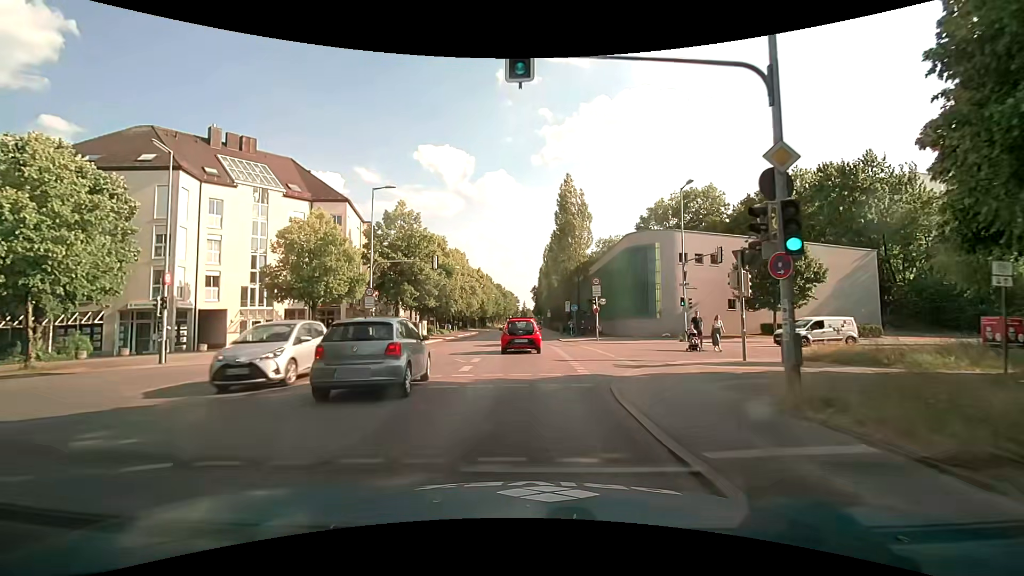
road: secondary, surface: asphalt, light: Day
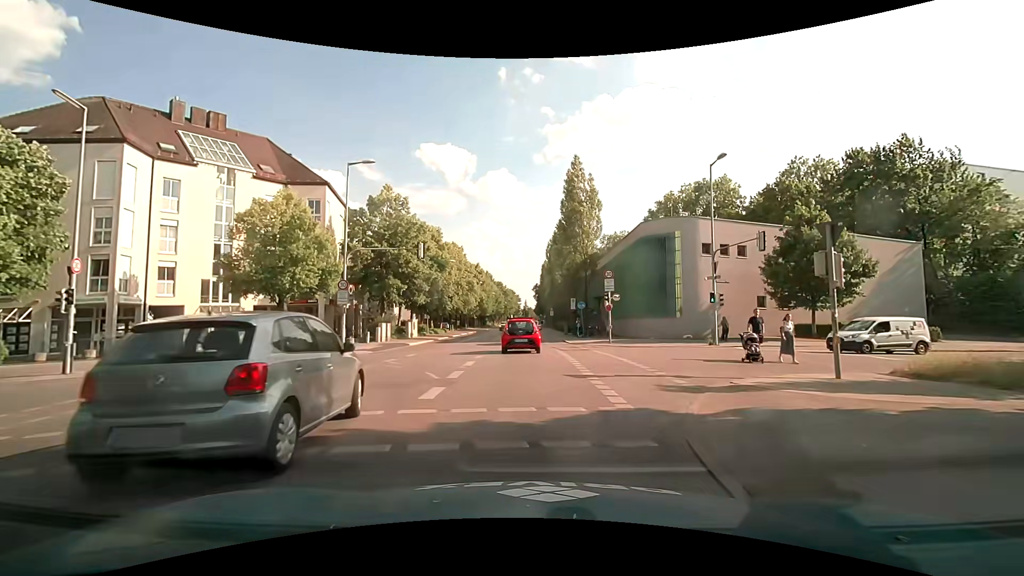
(-0.1, +5.1) m; -1°
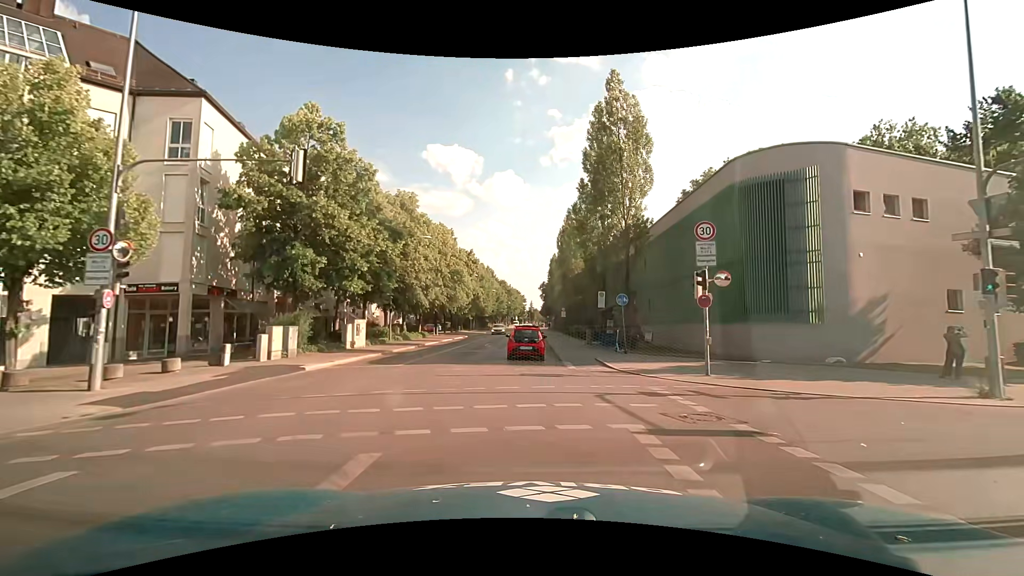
(-0.1, +16.5) m; 0°
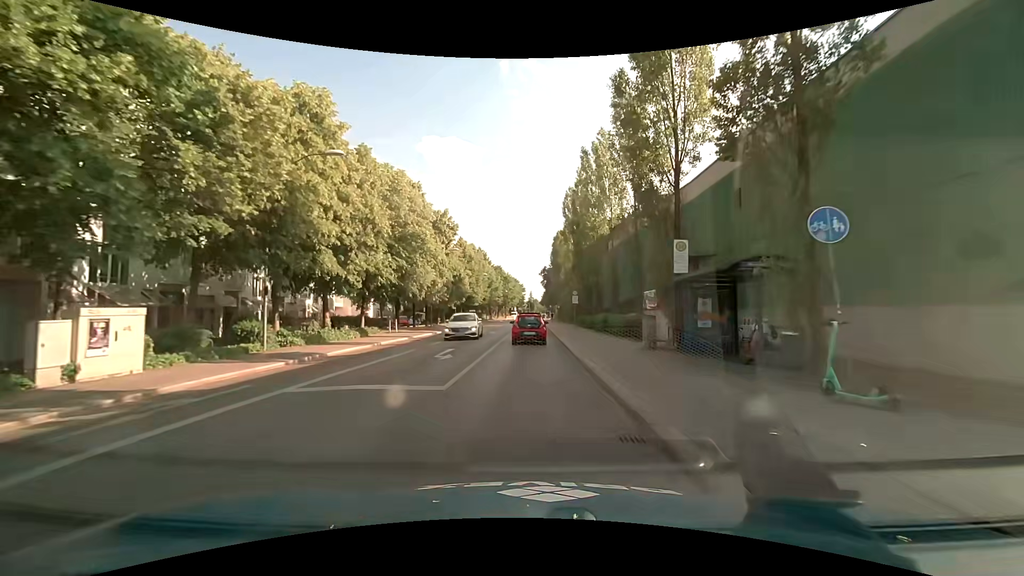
(-0.1, +18.1) m; 0°
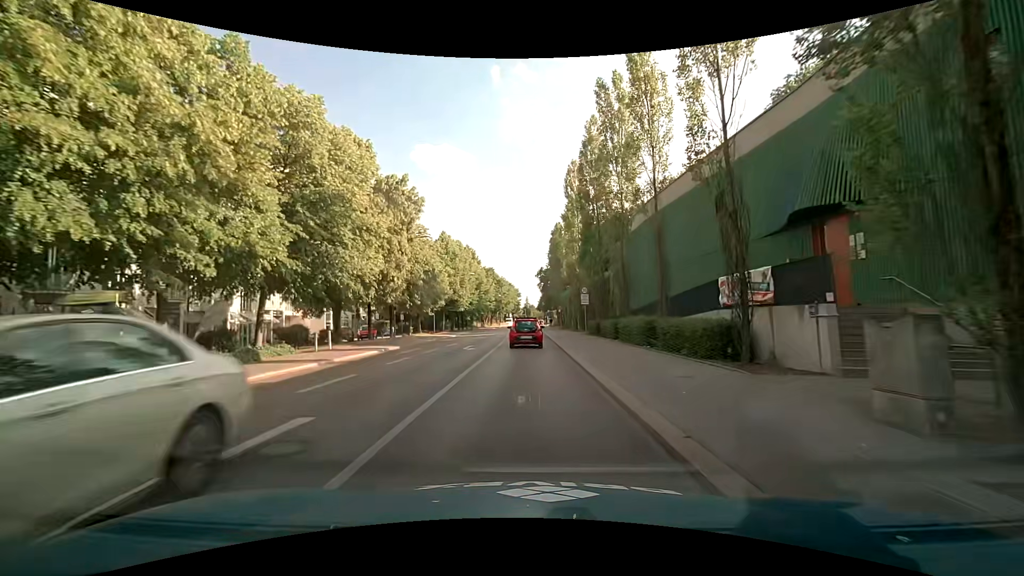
(0.0, +12.6) m; 0°
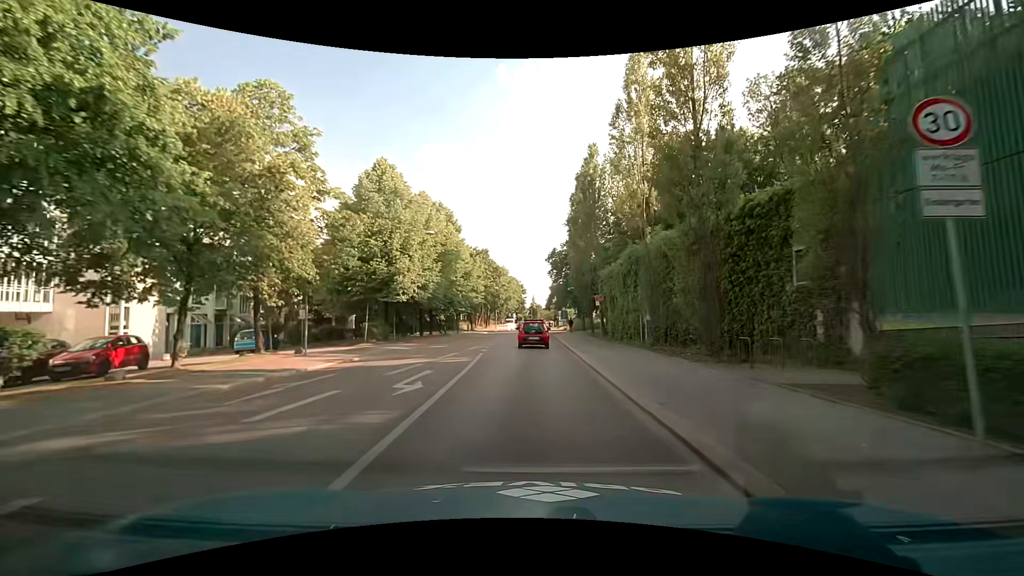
(+0.1, +33.2) m; 0°
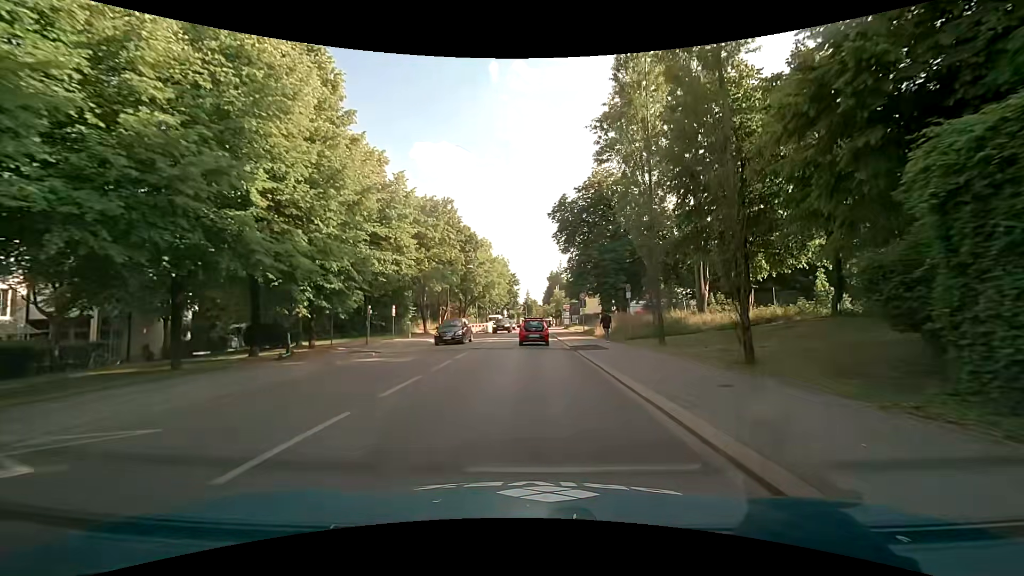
(+0.2, +35.3) m; 0°
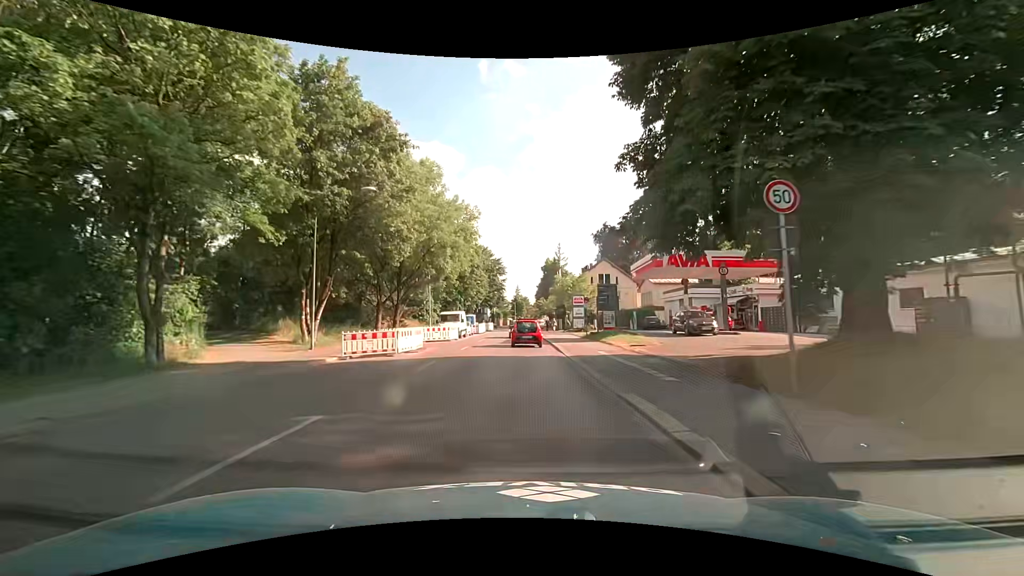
(+0.4, +36.6) m; +1°
(0, +10) (0, +20) (0, +30) (0, +40) (0, +50) (0, +60) (0, +70) (0, +80) (0, +90) (0, +100) m
